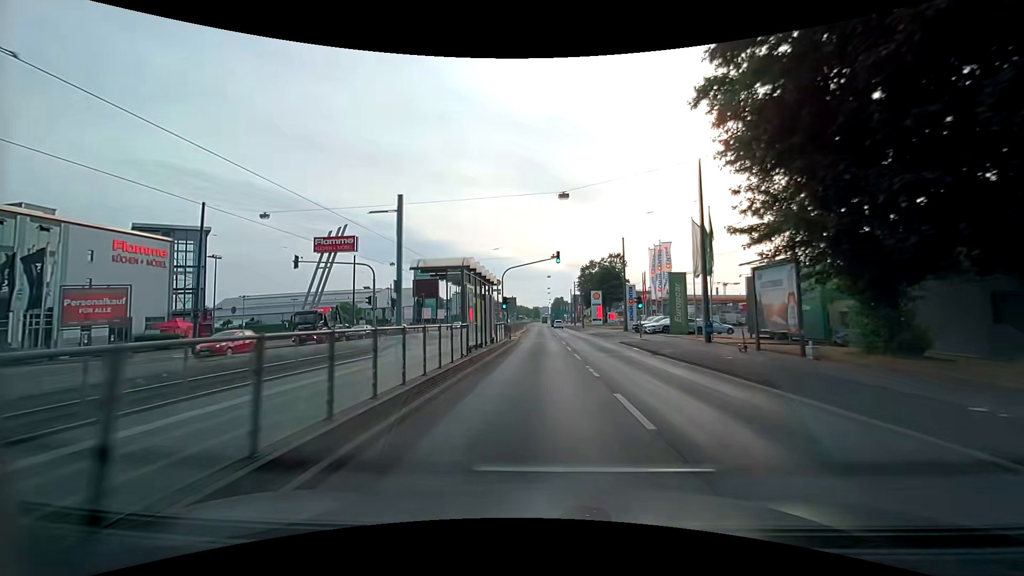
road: primary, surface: asphalt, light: Day
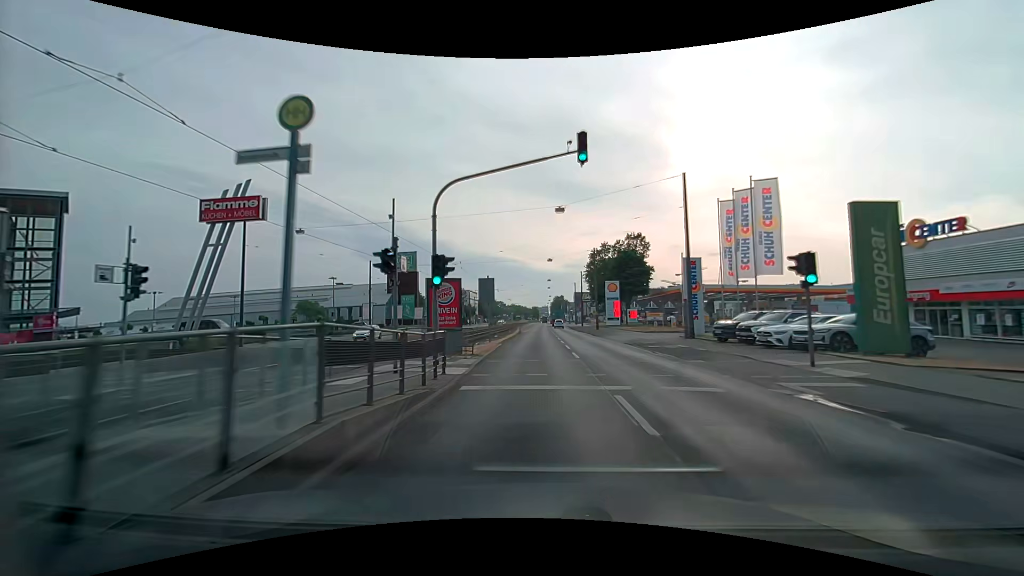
(+0.2, +24.5) m; 0°
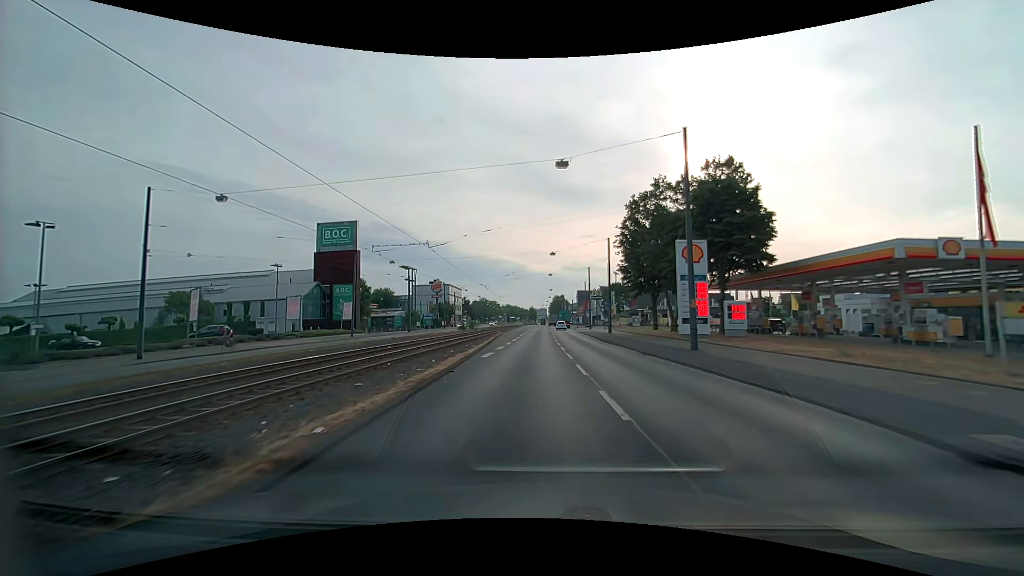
(+0.1, +41.3) m; 0°
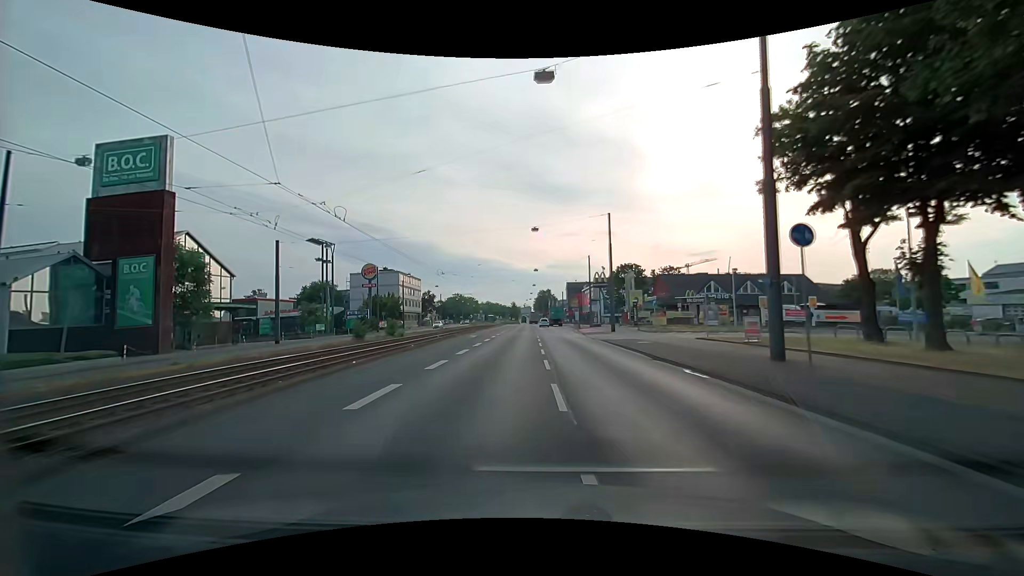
(+0.5, +41.9) m; +1°
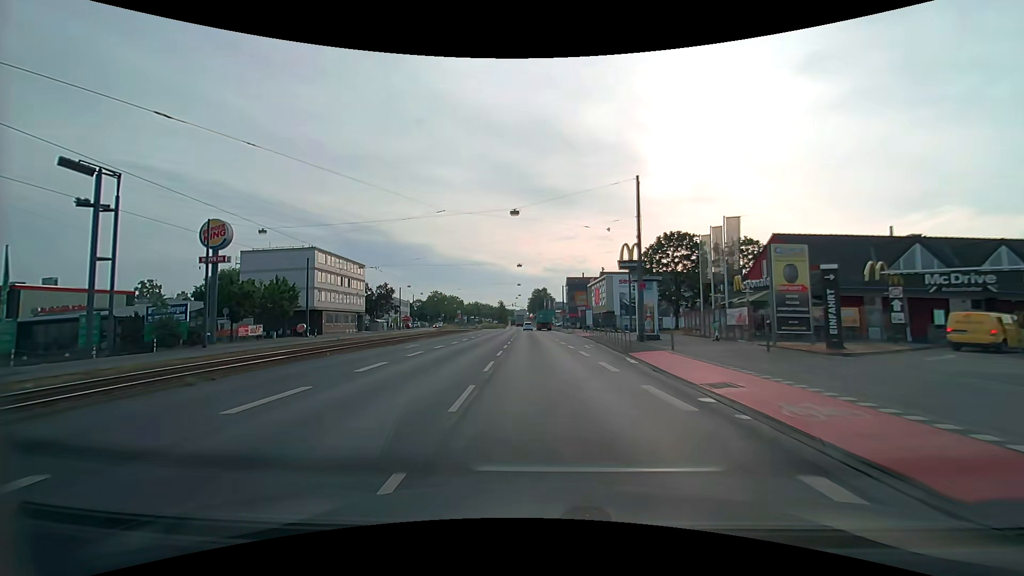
(+0.9, +42.4) m; +1°
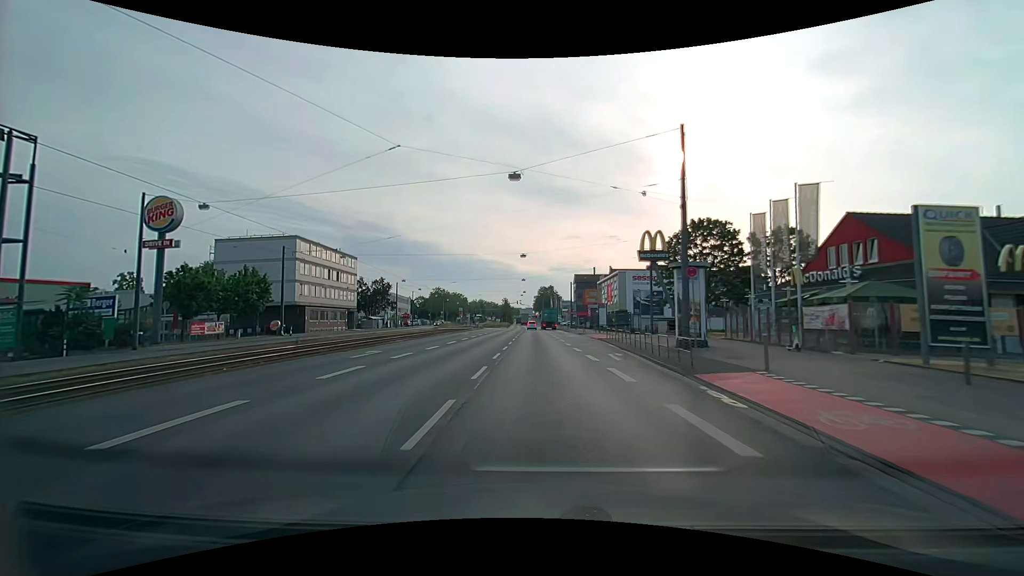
(0.0, +8.4) m; -1°
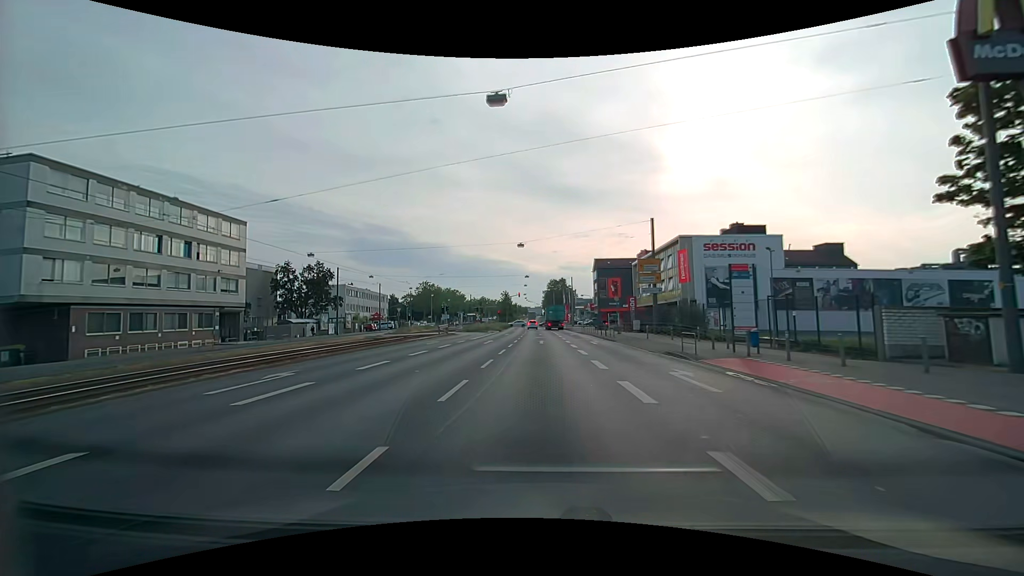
(-0.3, +38.9) m; -1°
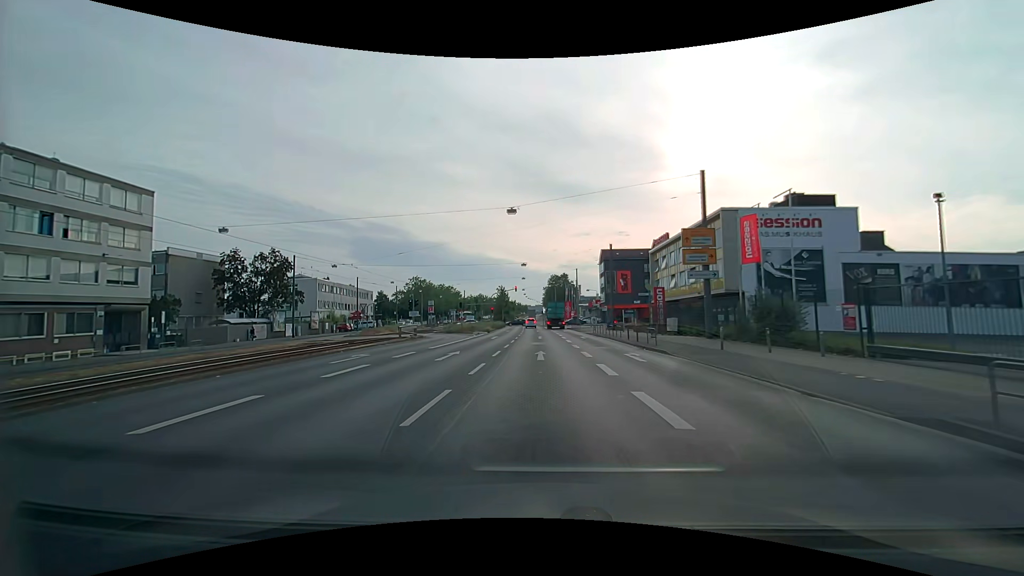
(0.0, +14.1) m; 0°
(0, +10) (0, +20) (0, +30) (0, +40) (-1, +50) (-1, +60) (-1, +70) (-2, +80) (-2, +90) (-2, +100) m
